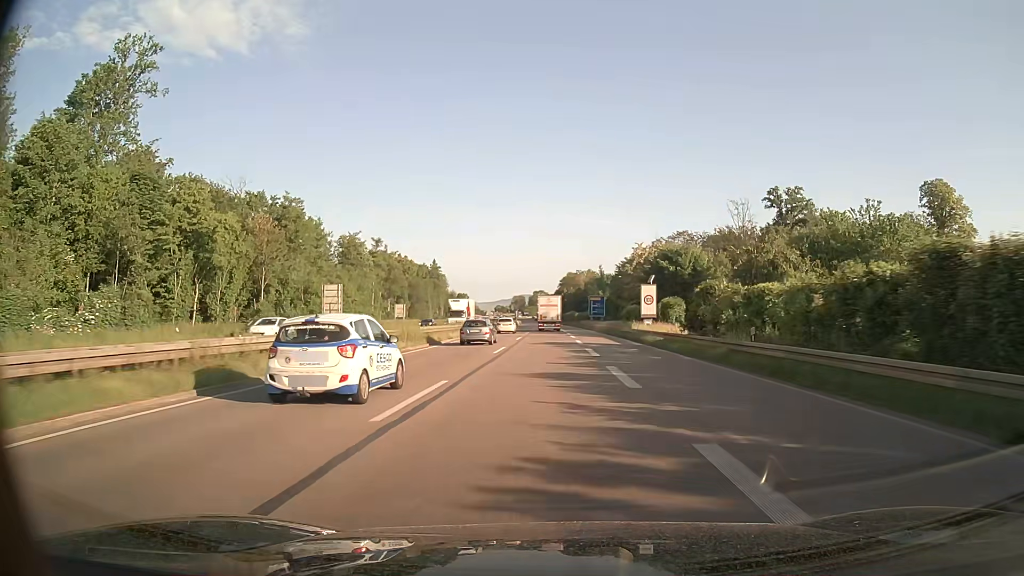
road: trunk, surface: asphalt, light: Day
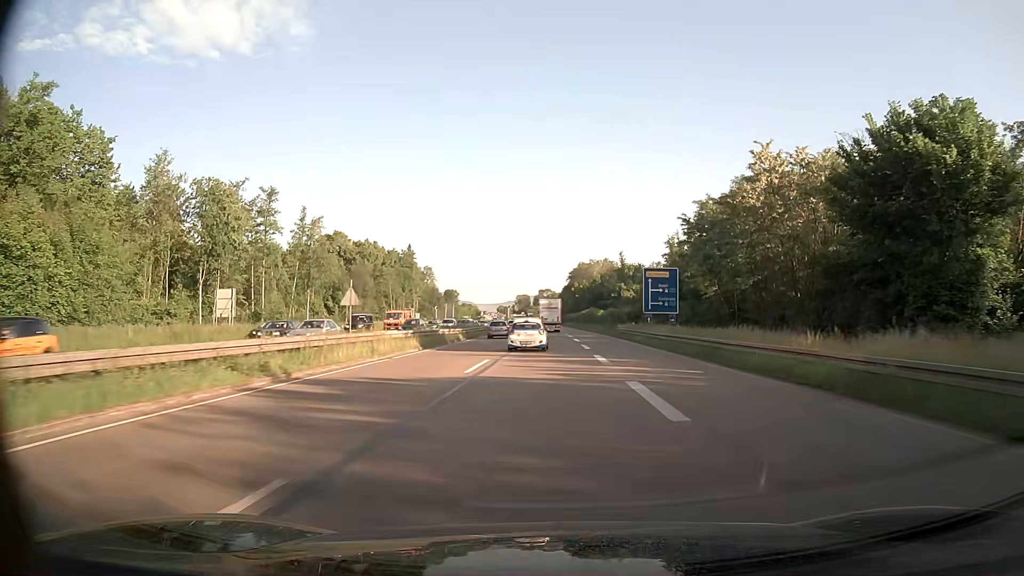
(-0.2, +64.4) m; 0°
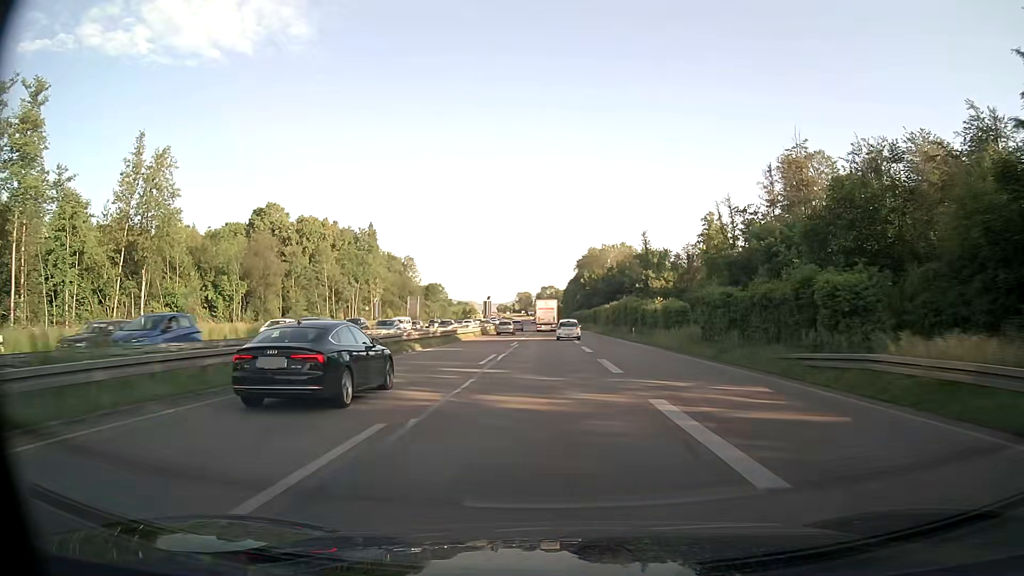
(-0.3, +51.8) m; 0°
(0, +10) (0, +20) (0, +30) (0, +40) (0, +50) (0, +60) (0, +70) (-1, +80) (-1, +90) (-1, +100) m
